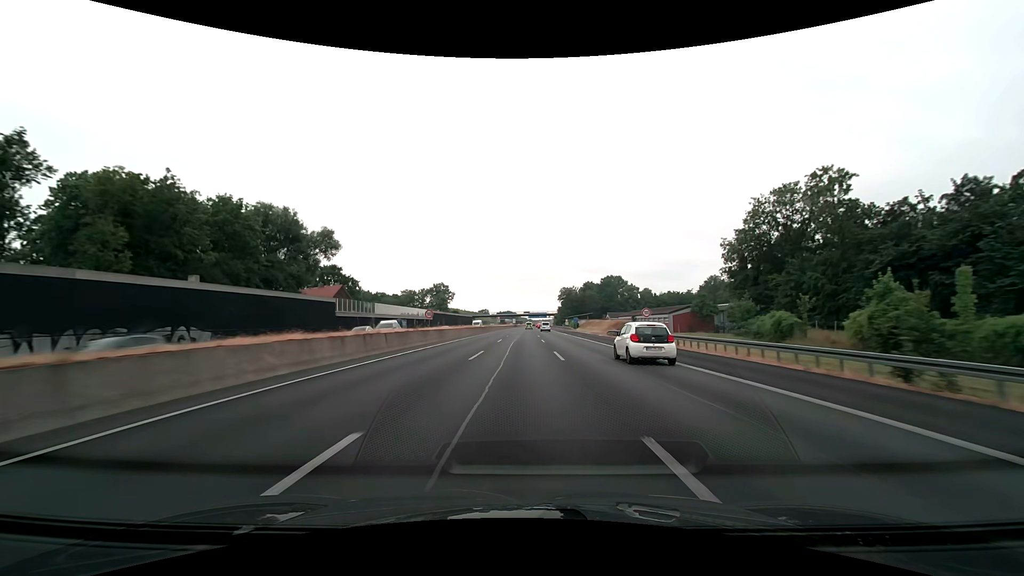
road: motorway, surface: asphalt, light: Day
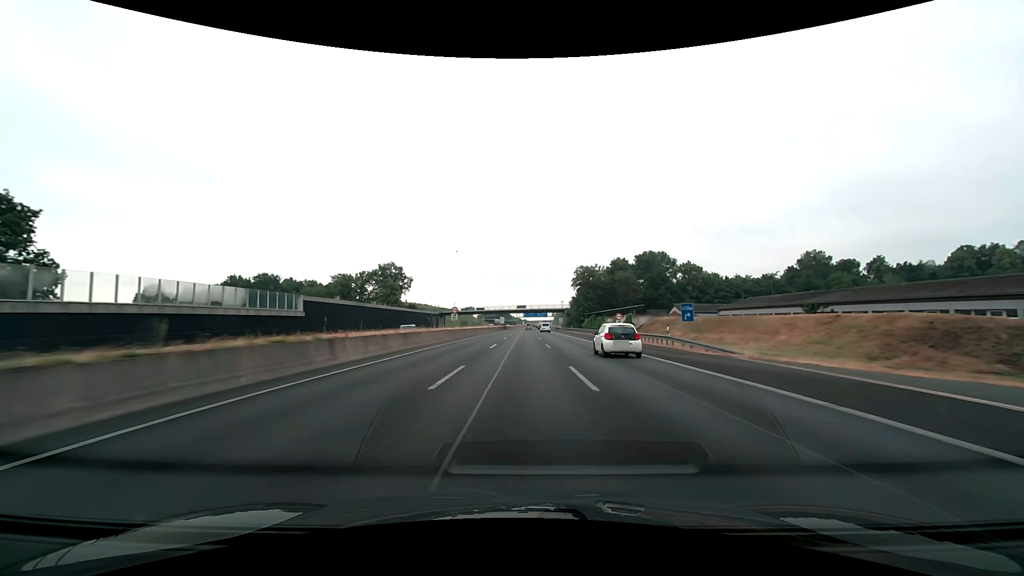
(+0.4, +81.4) m; 0°
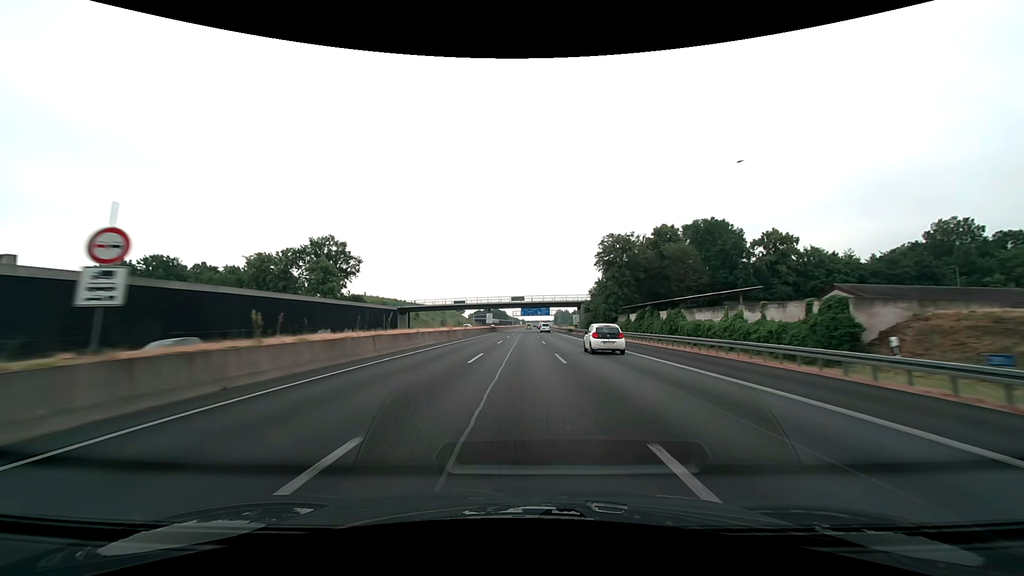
(+0.3, +47.9) m; 0°
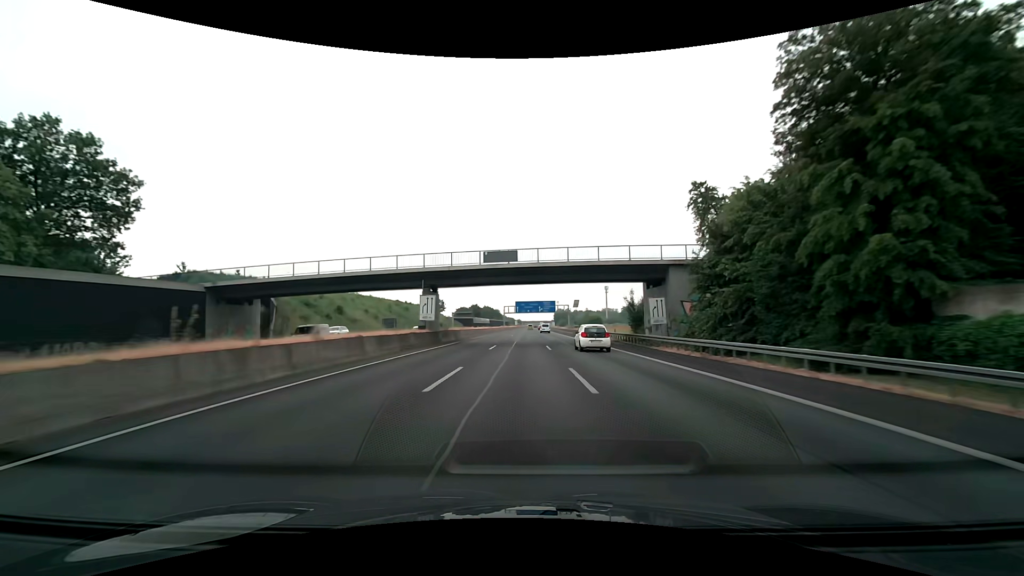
(+0.3, +63.5) m; 0°
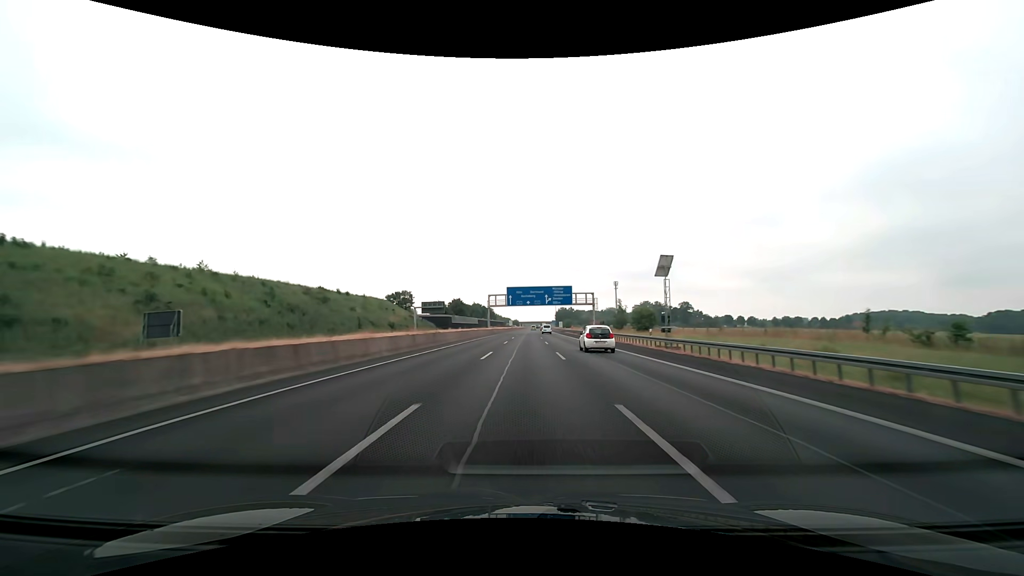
(+0.1, +63.3) m; 0°
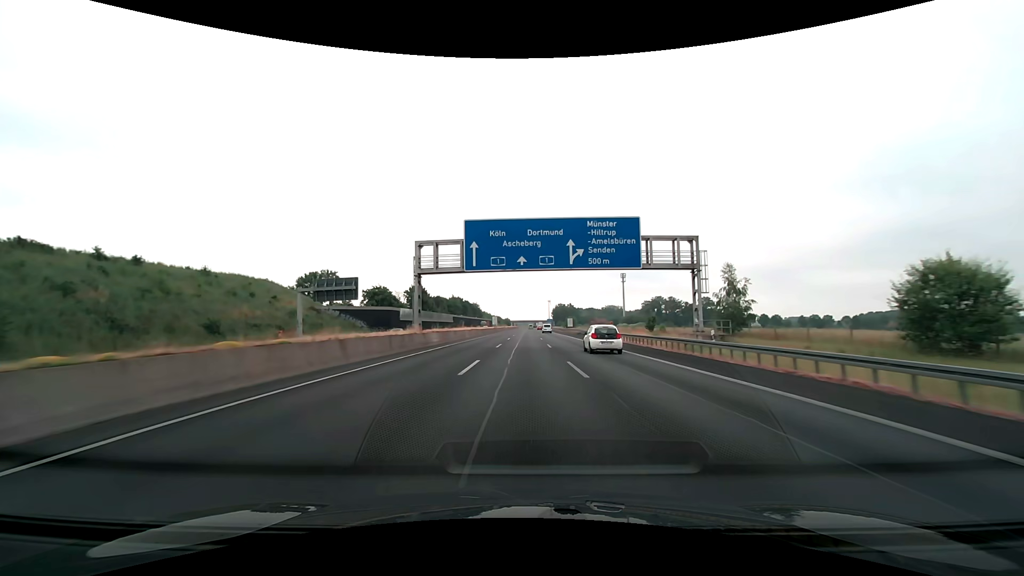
(+0.3, +63.2) m; +1°
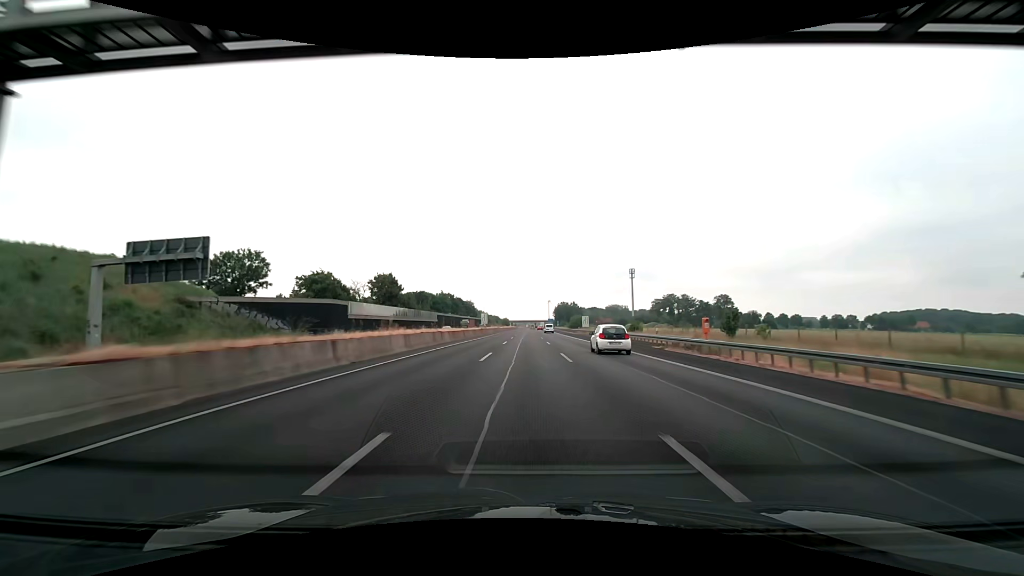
(0.0, +31.6) m; 0°
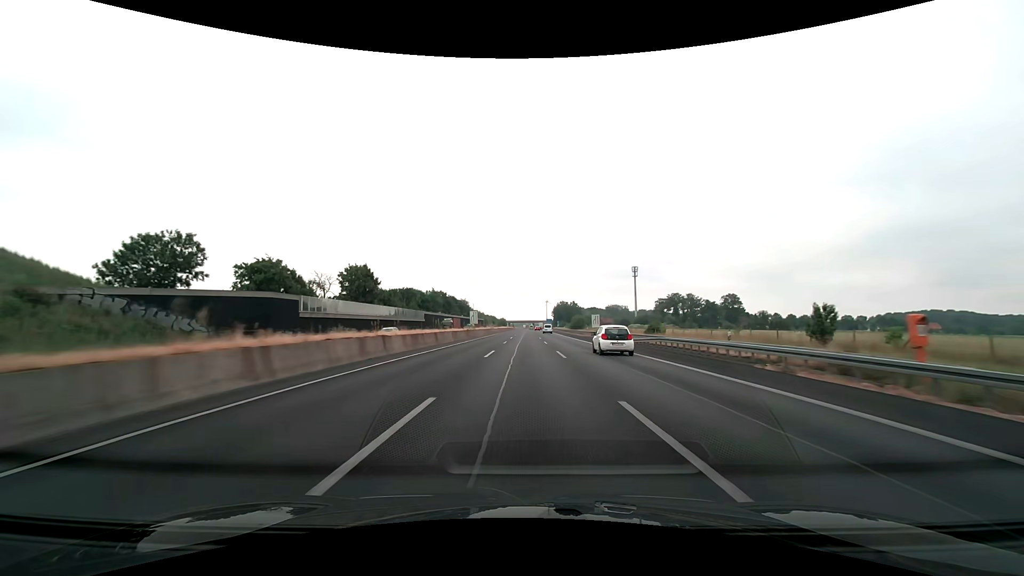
(0.0, +15.8) m; 0°
(0, +10) (0, +20) (0, +30) (0, +40) (0, +50) (0, +60) (+1, +70) (+1, +80) (+1, +90) (+1, +100) m
